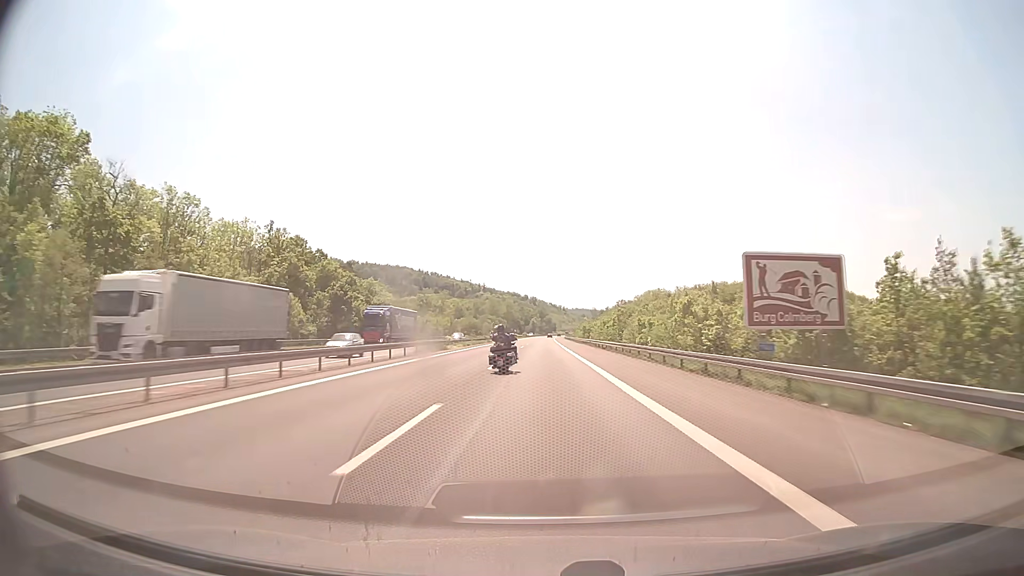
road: motorway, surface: concrete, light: Day
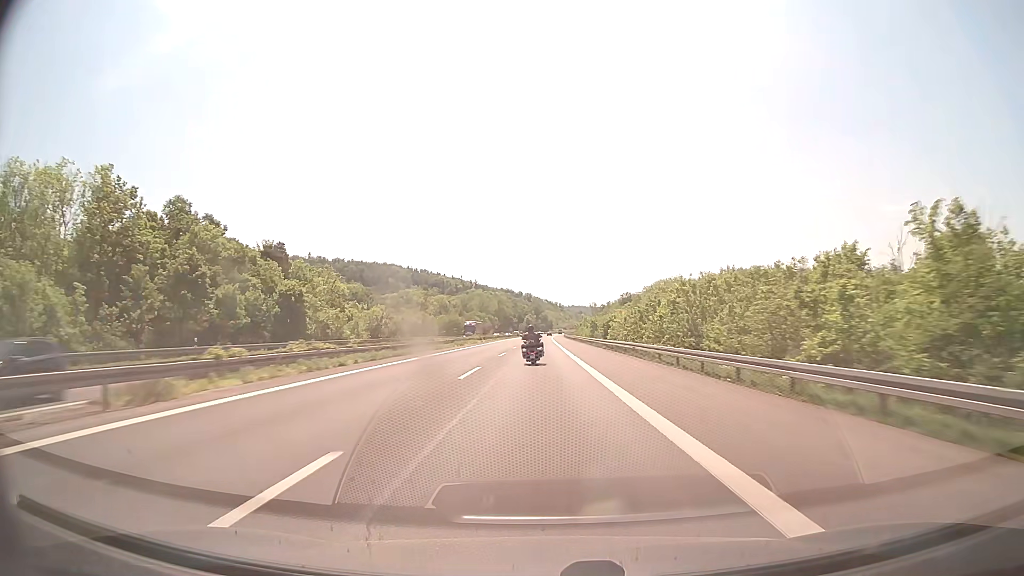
(+0.1, +40.9) m; 0°
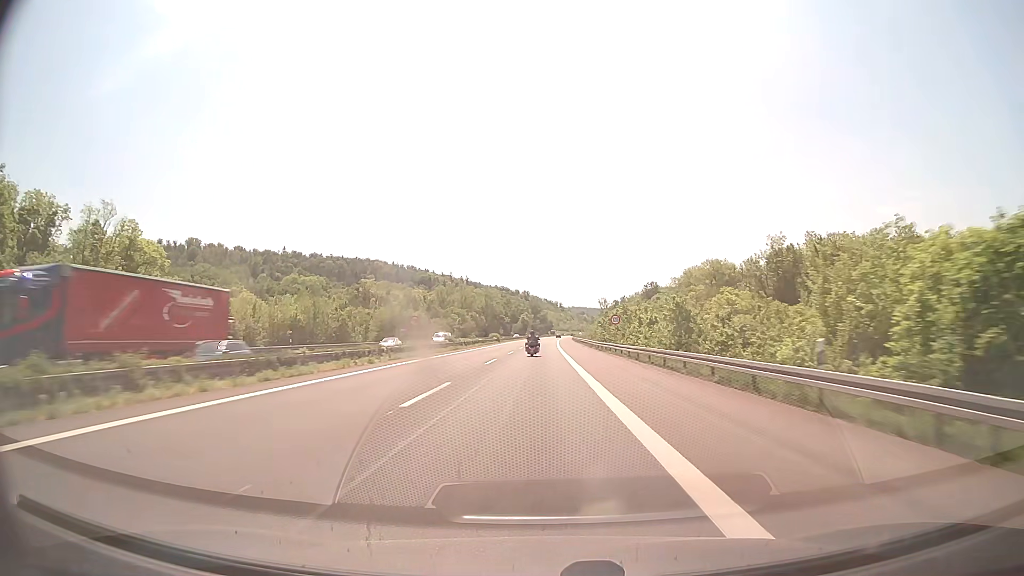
(+0.2, +77.5) m; 0°
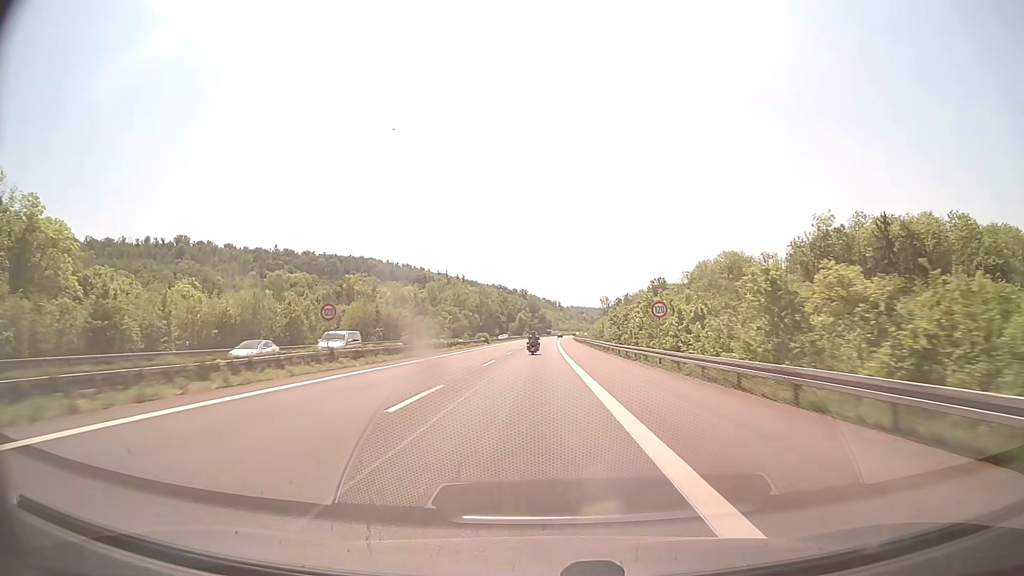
(0.0, +18.8) m; 0°
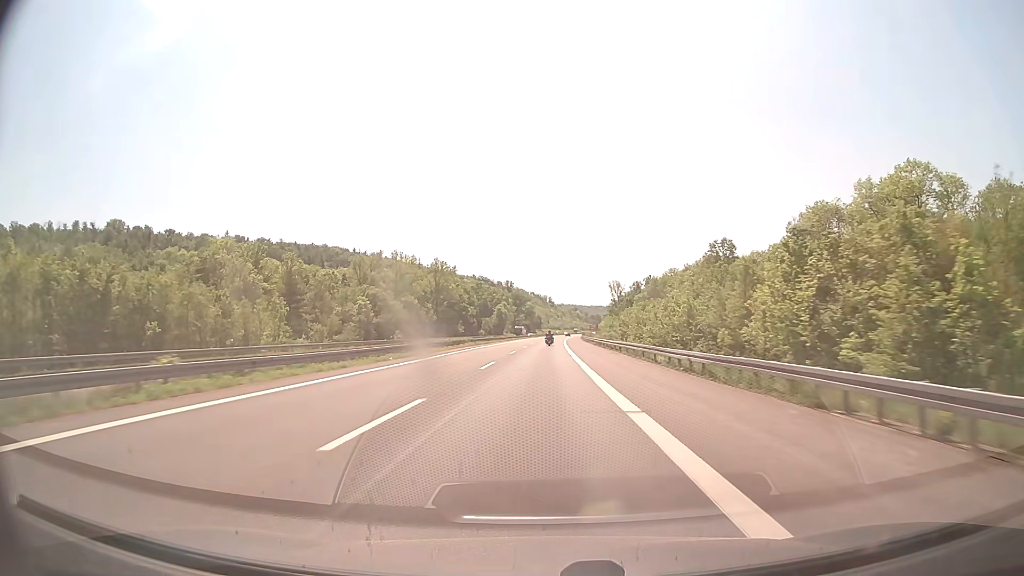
(+0.3, +93.3) m; +1°
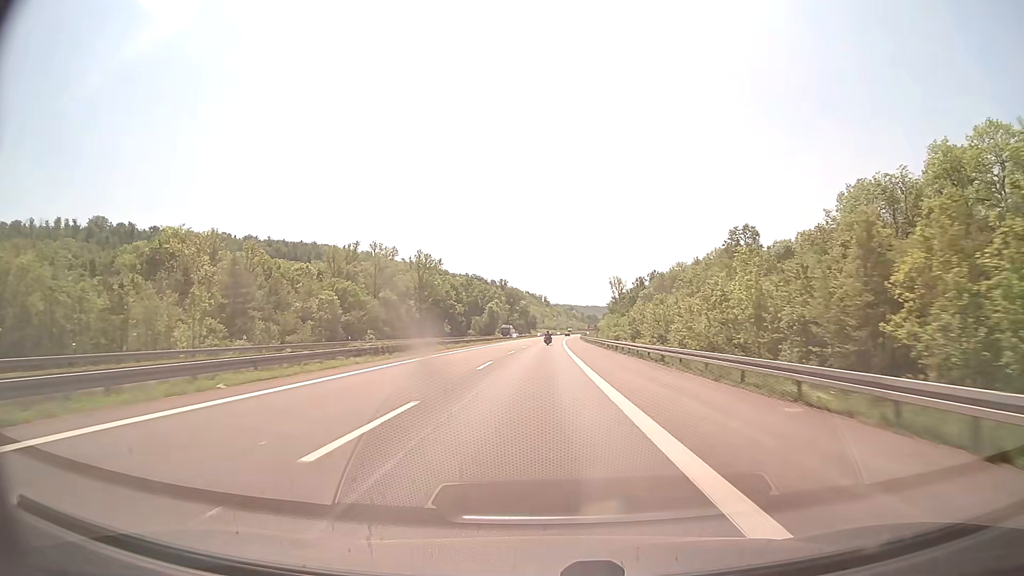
(+0.1, +18.5) m; 0°
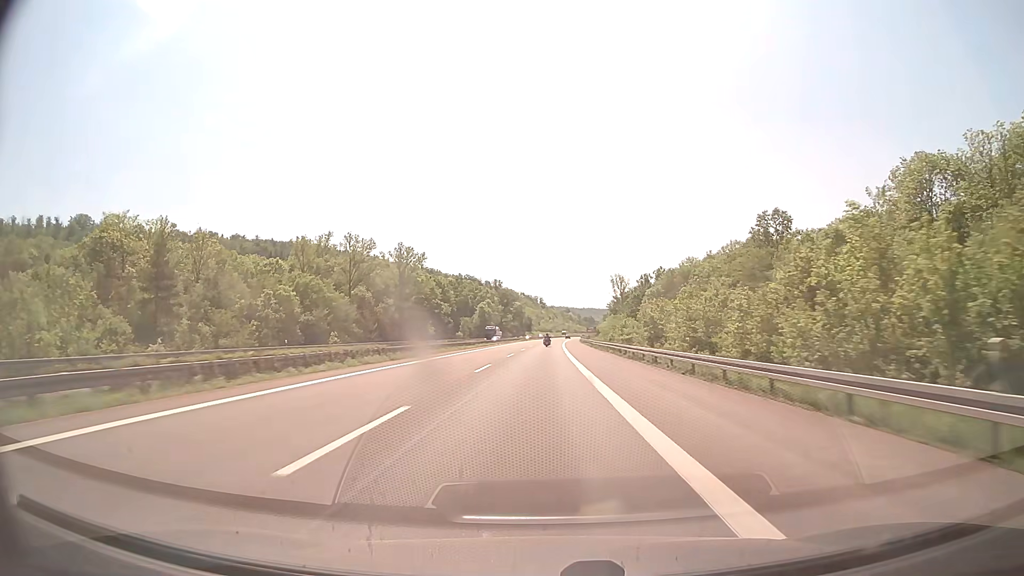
(+0.1, +18.5) m; 0°
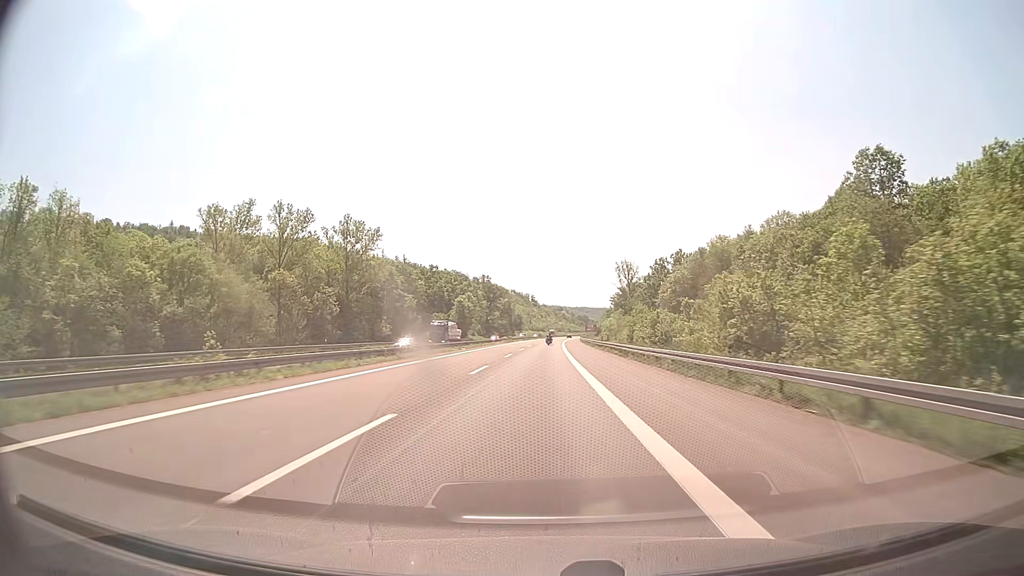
(+0.2, +36.9) m; +1°
(0, +10) (0, +20) (0, +30) (0, +40) (0, +50) (+1, +60) (+1, +70) (+1, +80) (+1, +90) (+1, +100) m
